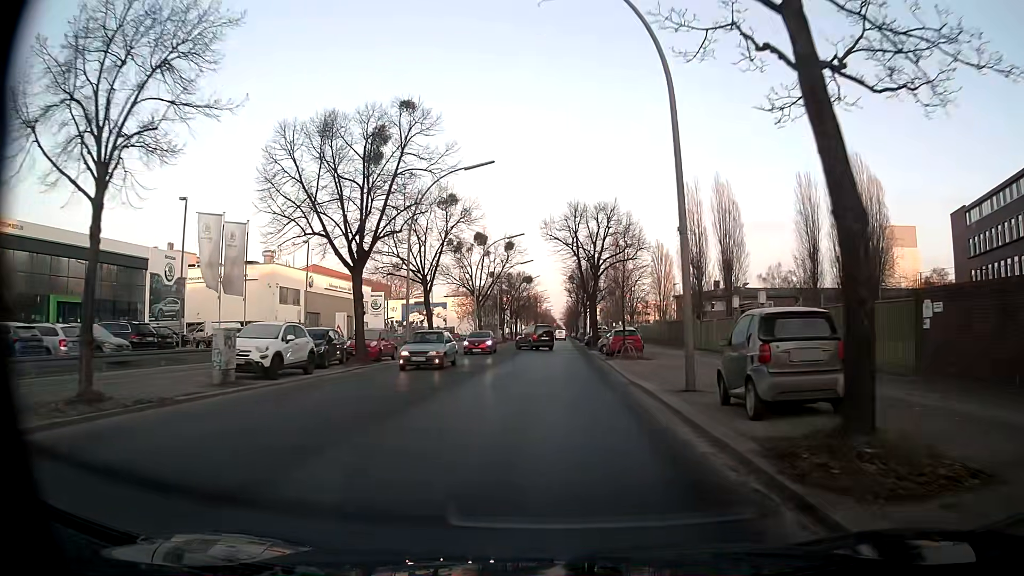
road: tertiary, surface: asphalt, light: Day
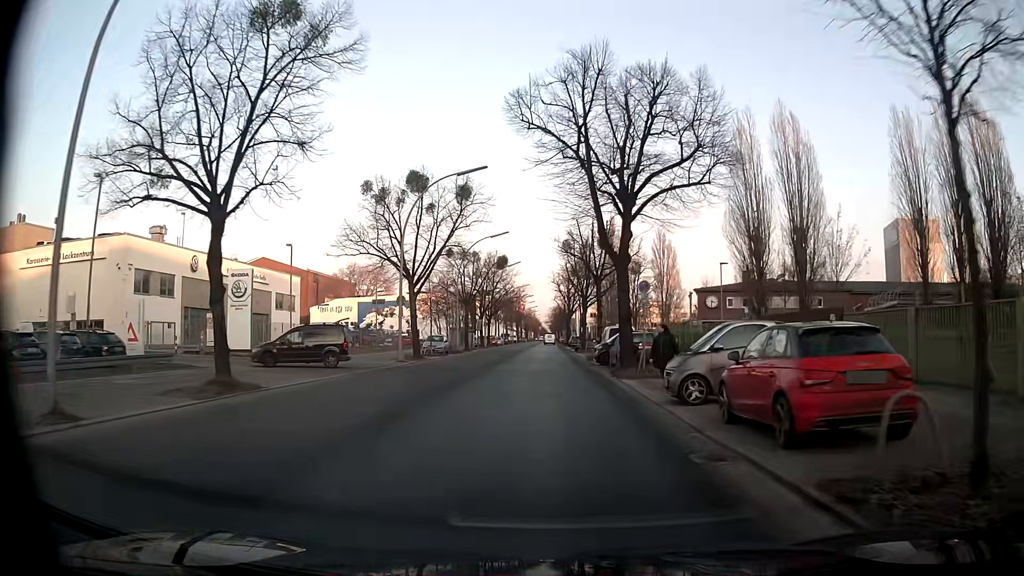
(+0.3, +27.0) m; +1°
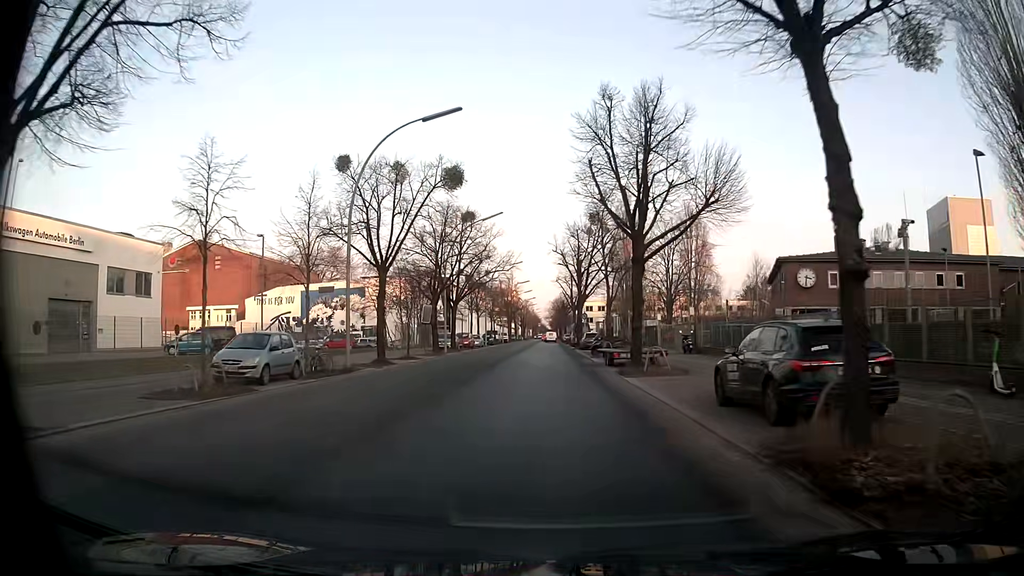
(+0.2, +33.0) m; 0°
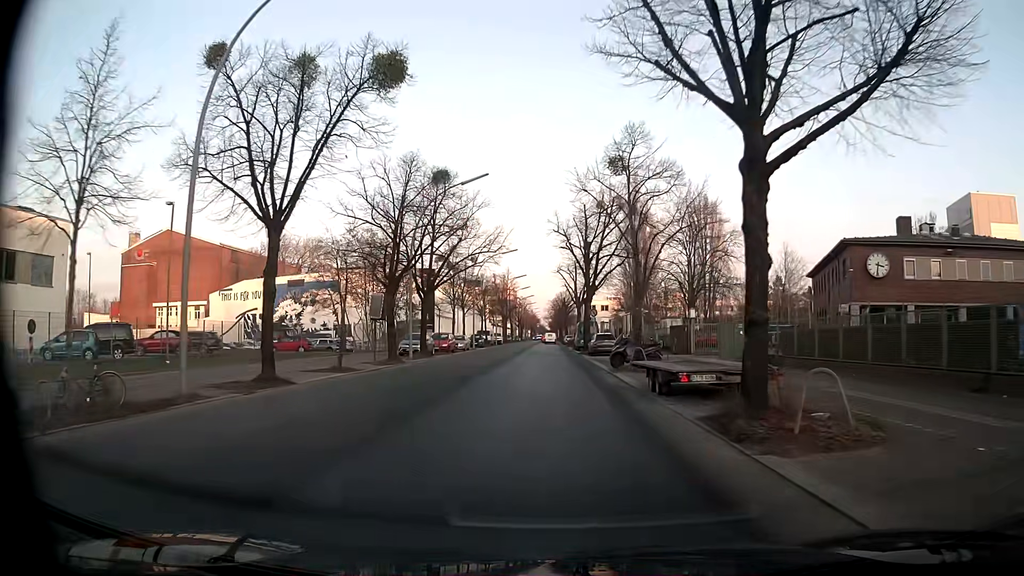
(0.0, +13.0) m; 0°
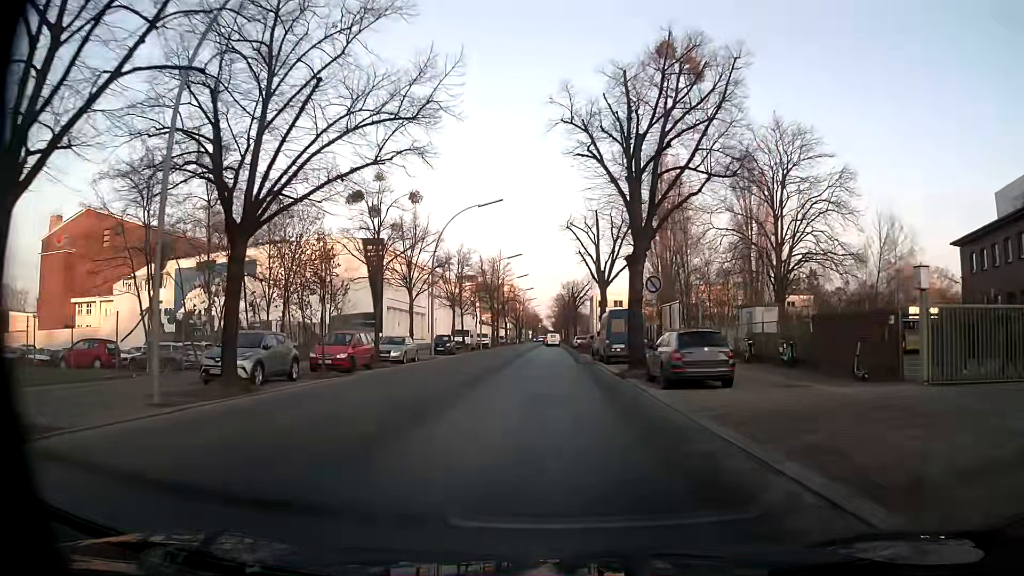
(0.0, +26.9) m; 0°
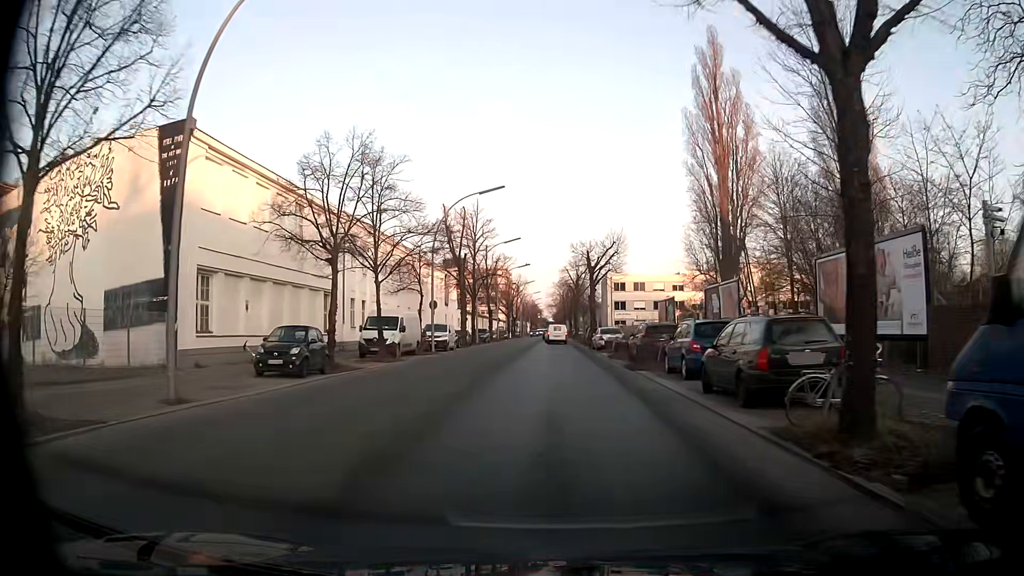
(-0.4, +31.9) m; 0°
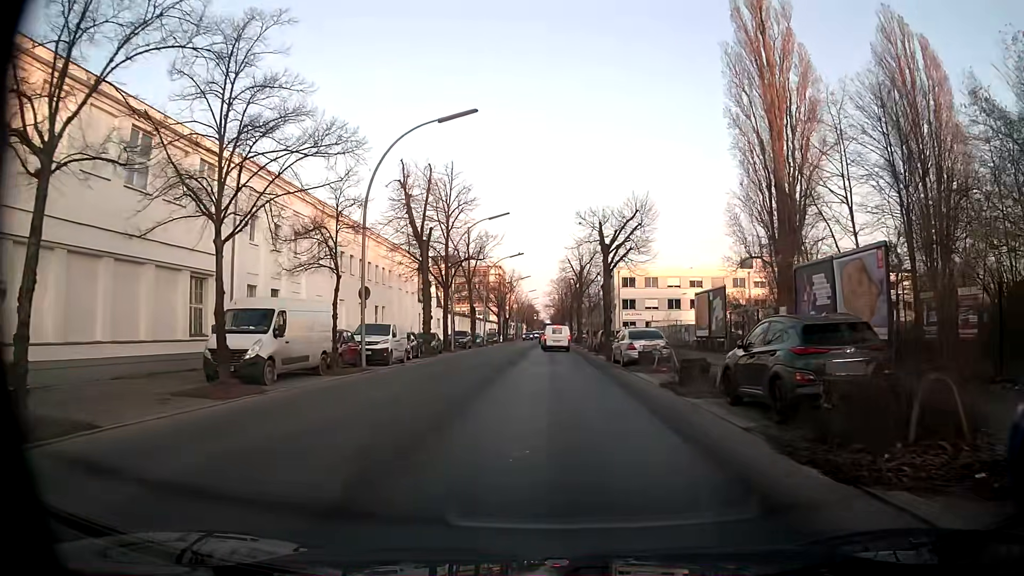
(-0.1, +15.6) m; 0°
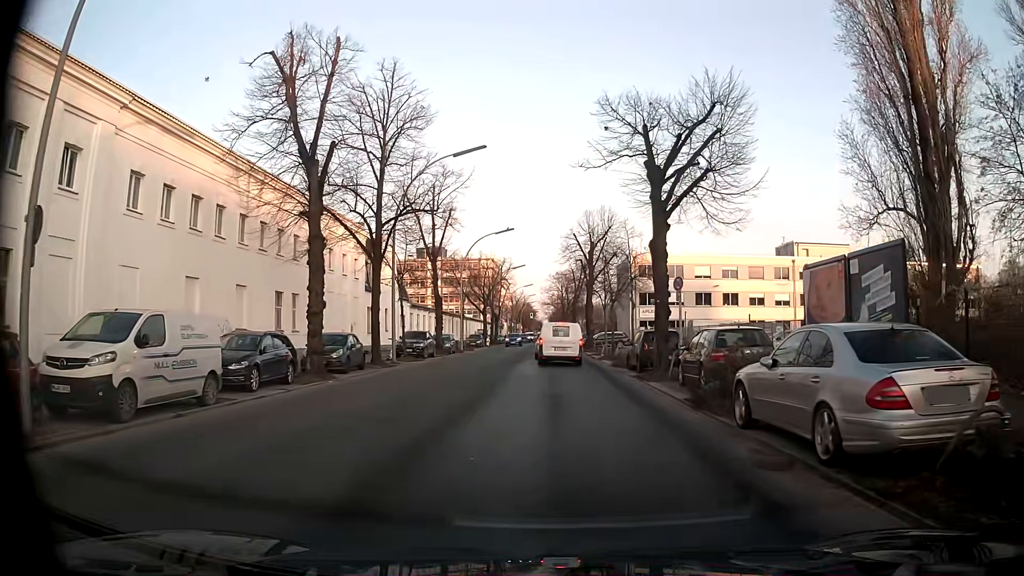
(0.0, +19.0) m; 0°
(0, +10) (0, +20) (0, +30) (0, +40) (0, +50) (0, +60) (0, +70) (0, +80) (0, +90) (0, +100) m
